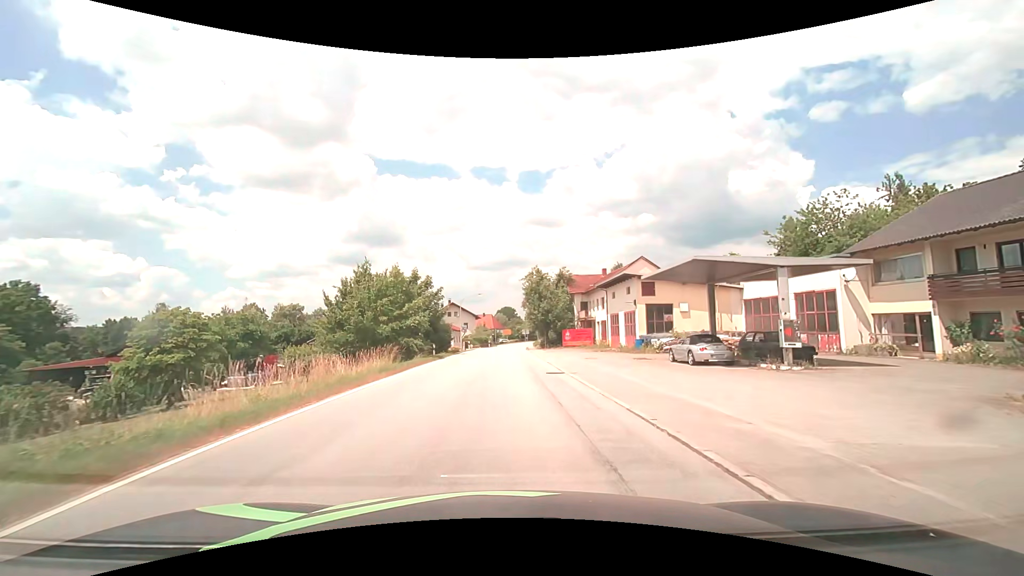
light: Day
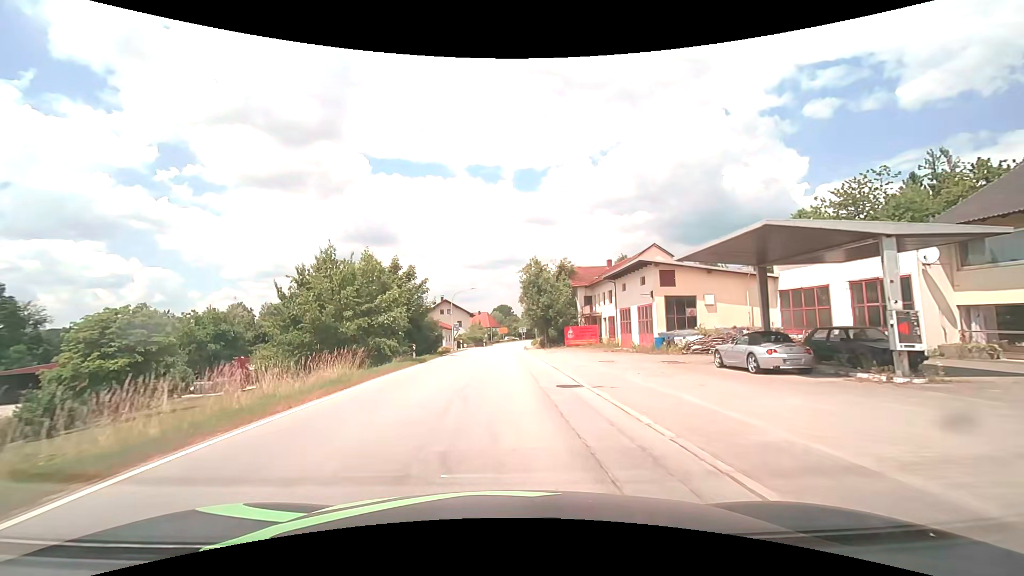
(0.0, +6.0) m; 0°
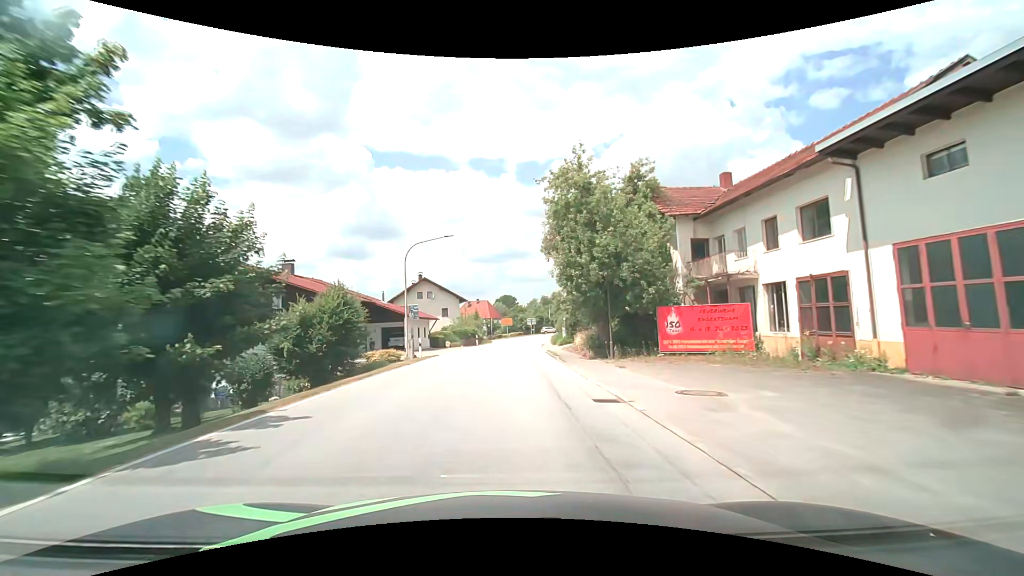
(-0.1, +30.3) m; 0°
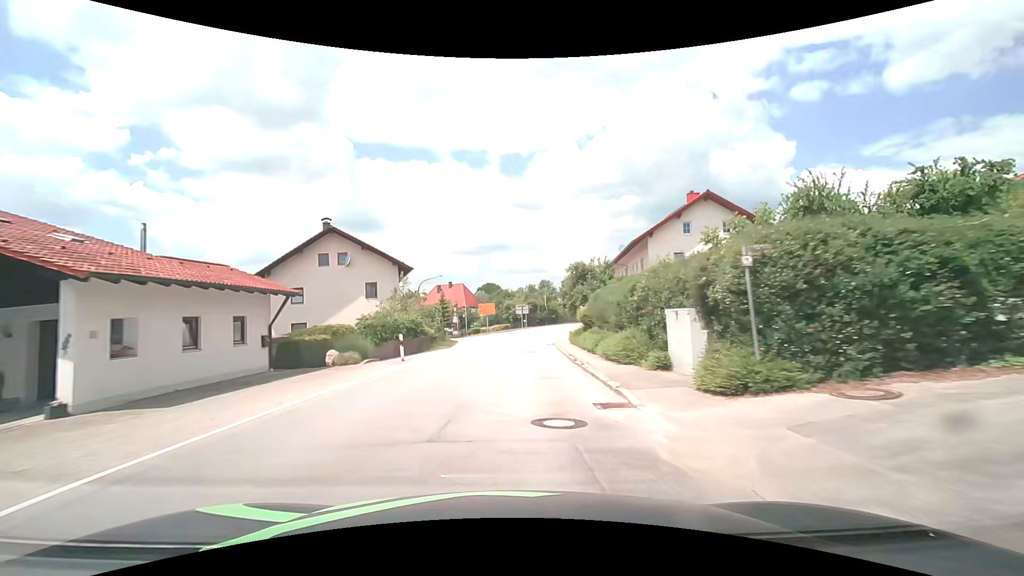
(+0.3, +31.7) m; +2°
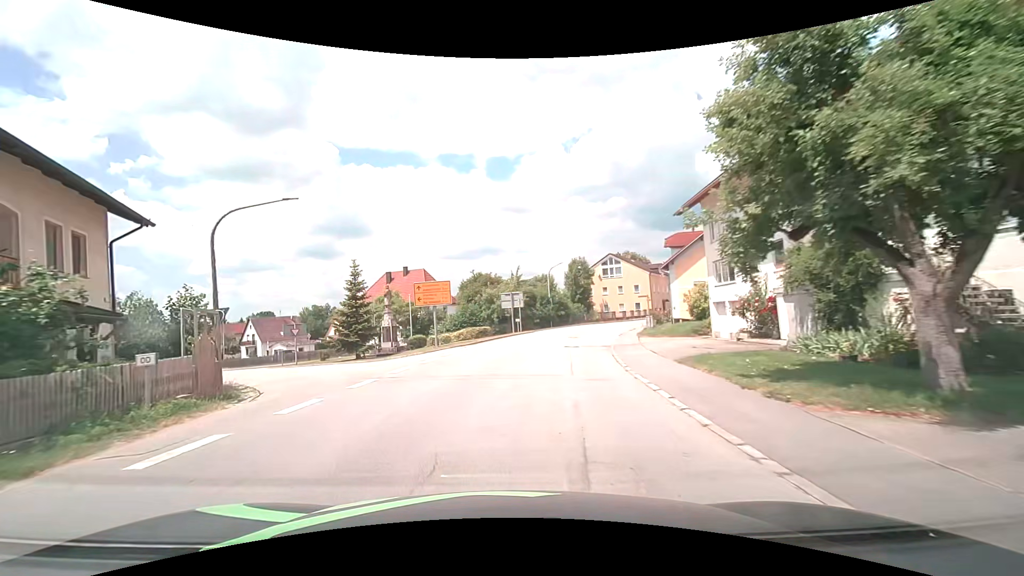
(+1.0, +33.5) m; +1°
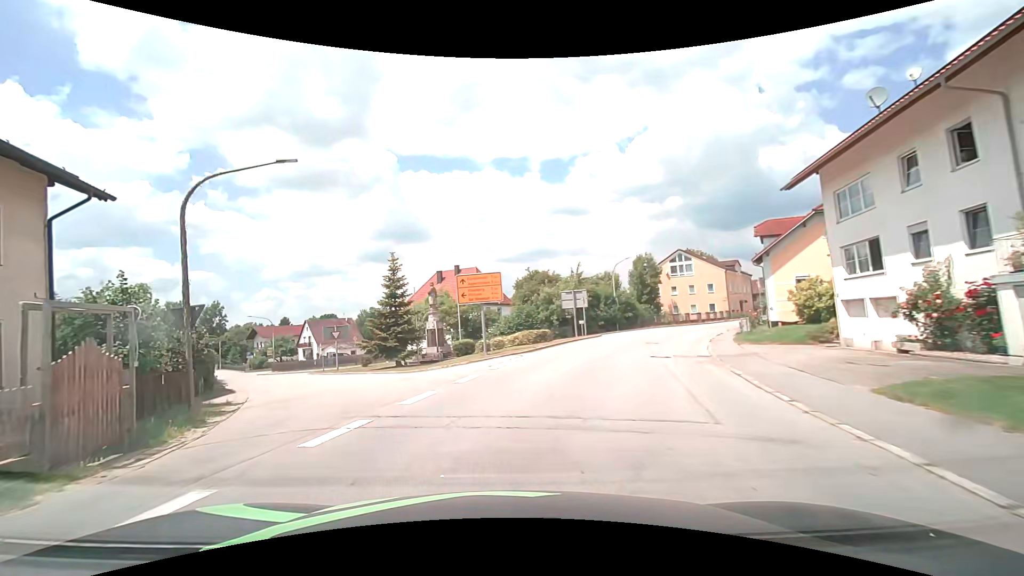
(-0.3, +5.6) m; -6°
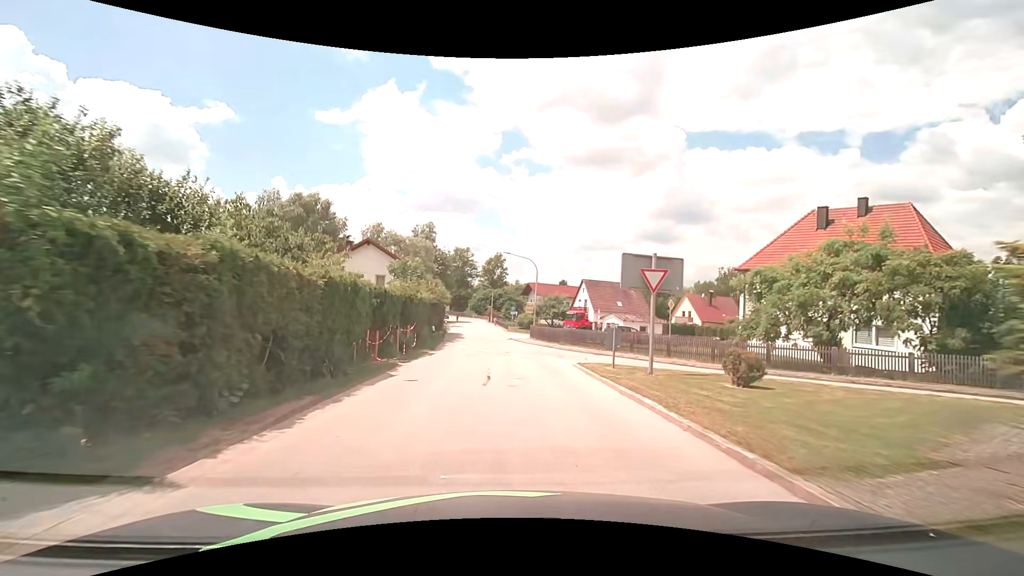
(-9.4, +25.8) m; -31°
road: tertiary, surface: asphalt
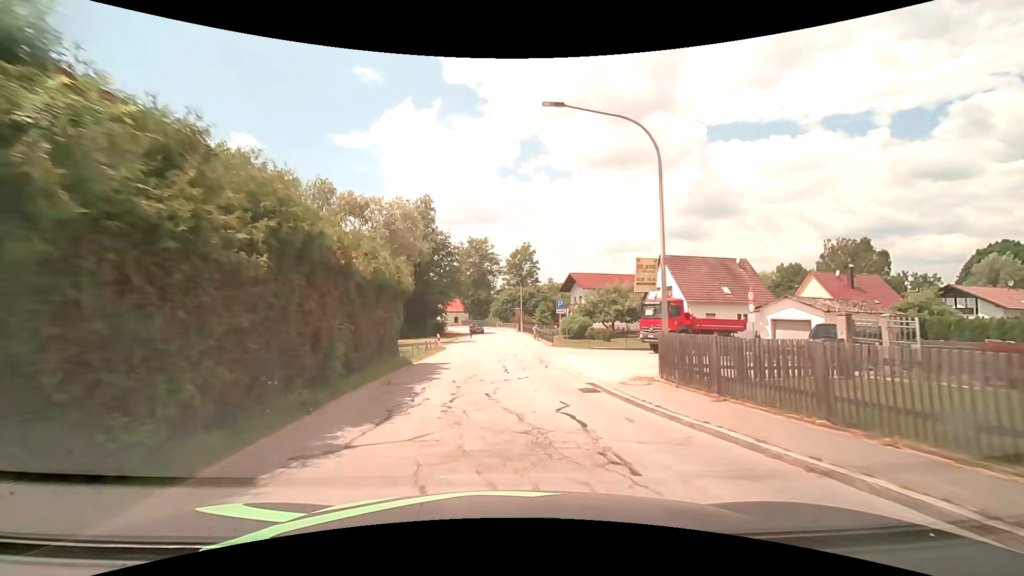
(-0.7, +29.7) m; -3°
(0, +10) (0, +20) (0, +30) (-1, +40) (-1, +50) (-1, +60) (-2, +70) (-5, +79) (-9, +89) (-13, +98) m
